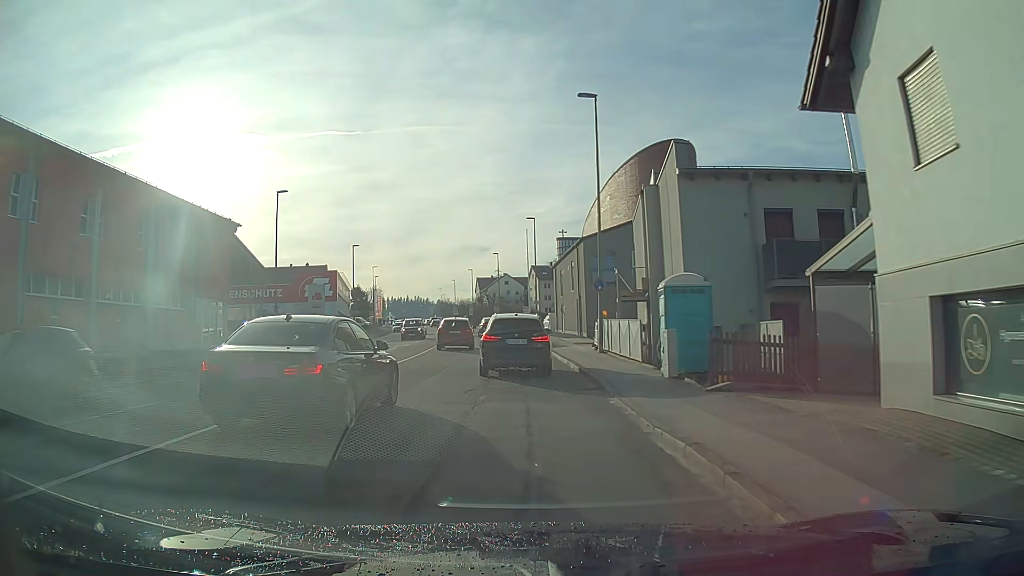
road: tertiary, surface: asphalt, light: Day
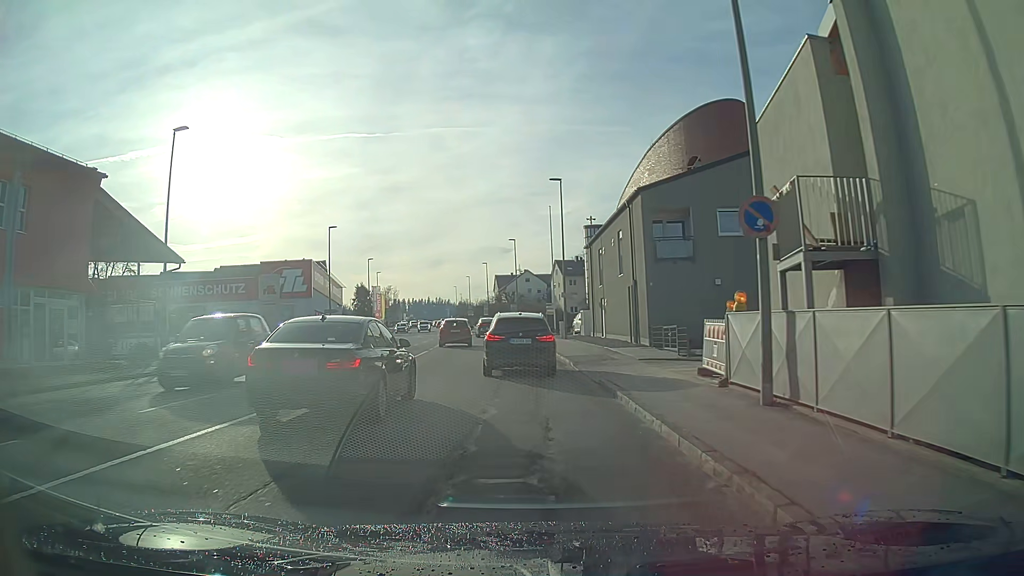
(-0.3, +16.7) m; -2°
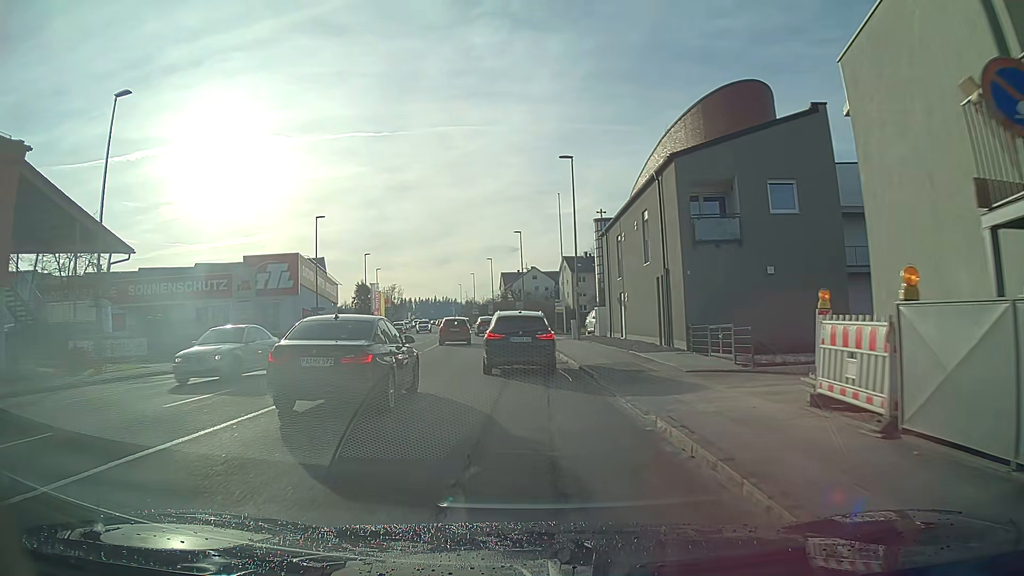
(0.0, +5.6) m; -1°
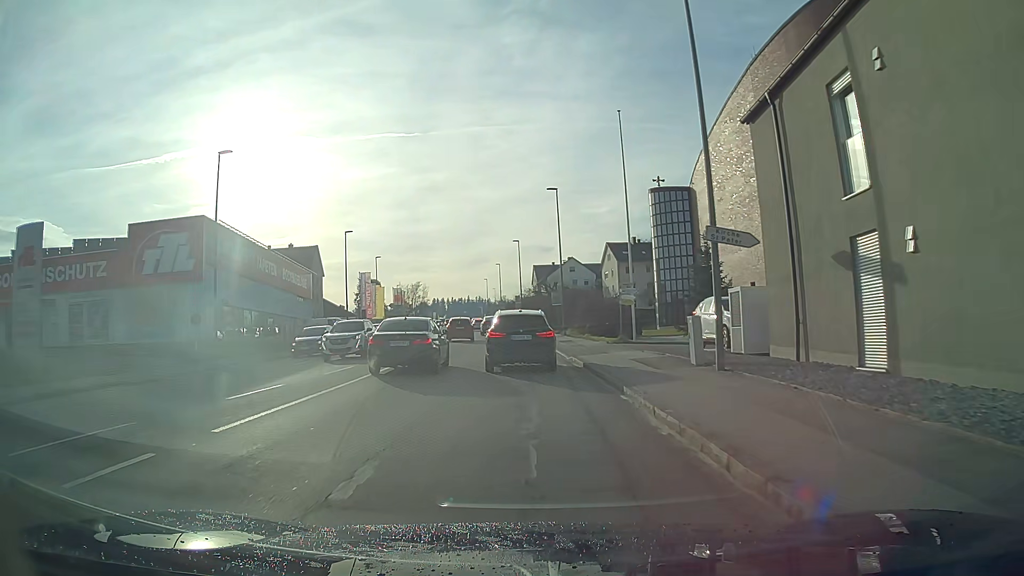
(-0.6, +23.2) m; -3°
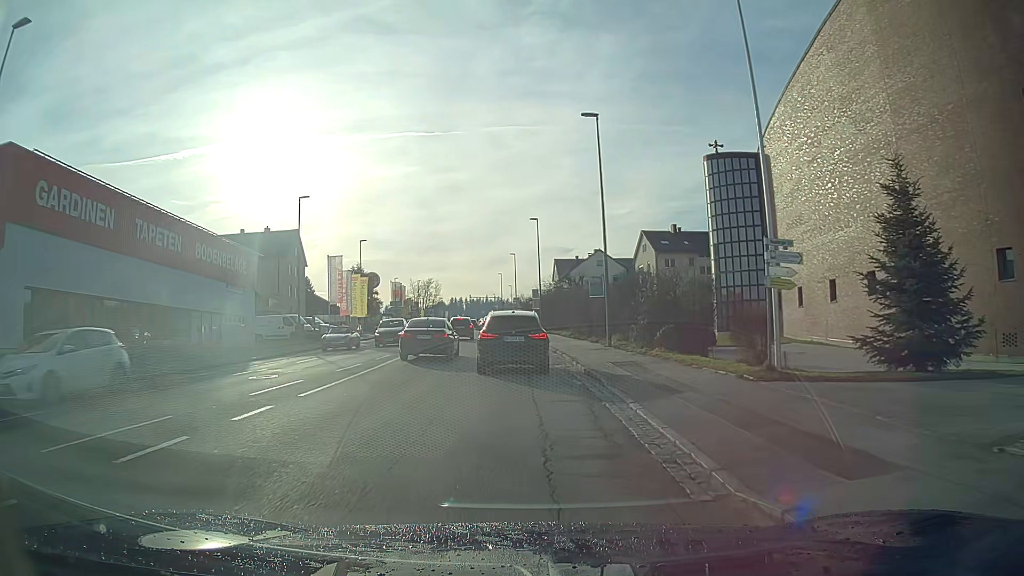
(-0.3, +18.0) m; -2°
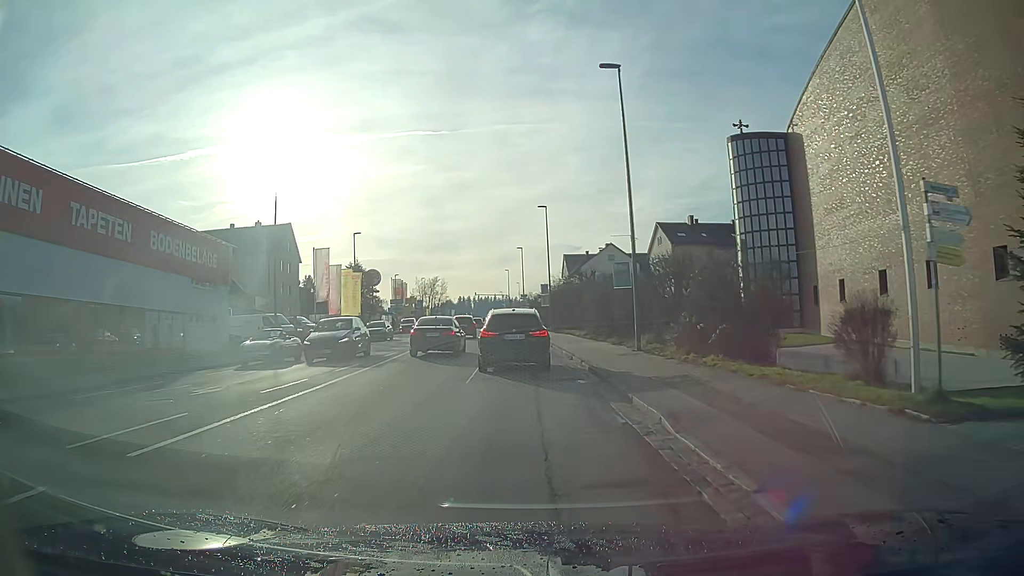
(0.0, +5.9) m; -1°
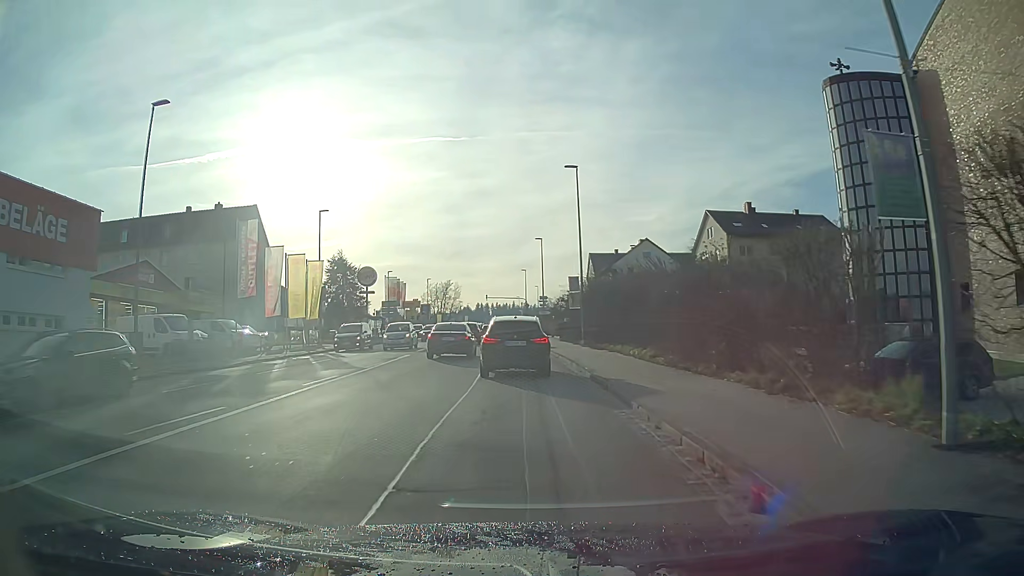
(-0.2, +17.2) m; -2°
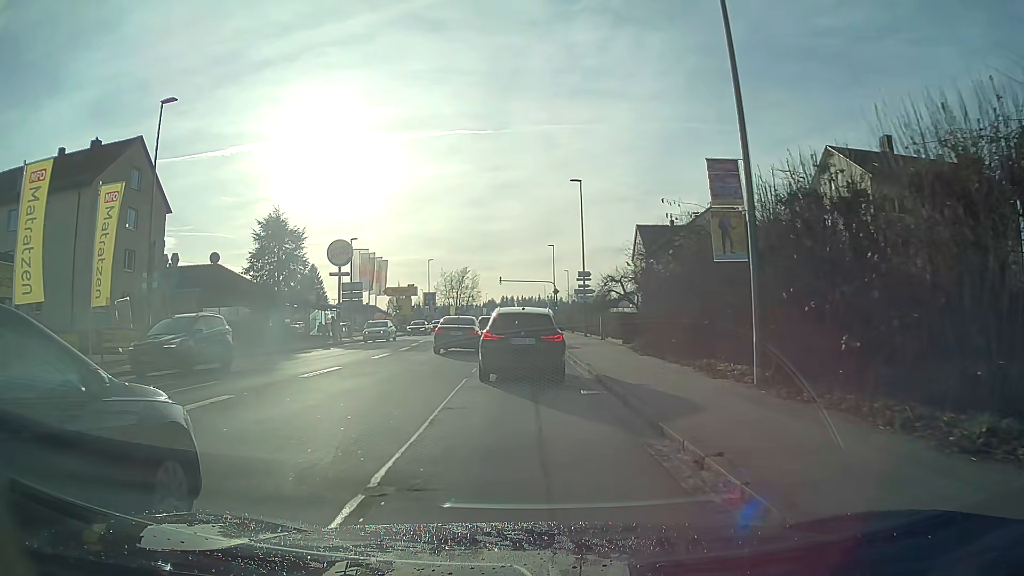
(-0.5, +26.8) m; -2°
(0, +10) (0, +20) (0, +30) (-1, +40) (-1, +50) (-1, +60) (-1, +70) (-1, +80) (-1, +90) (-2, +100) m
